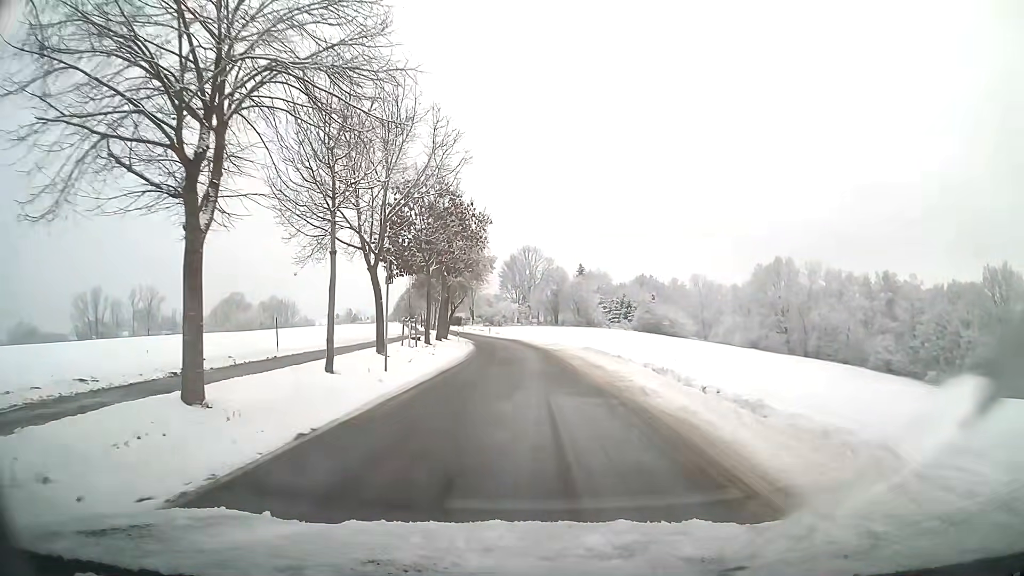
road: residential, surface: asphalt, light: Day
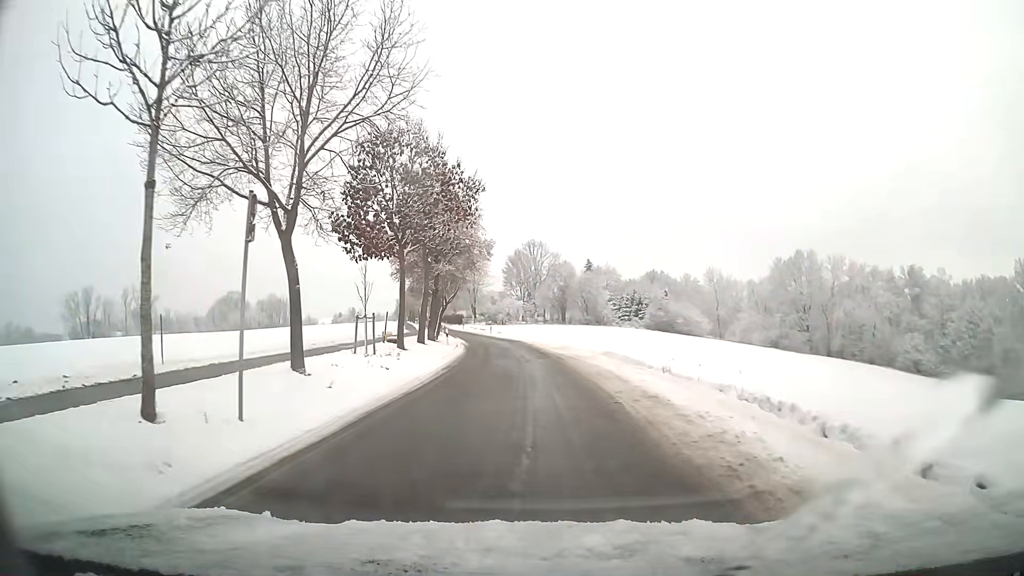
(-0.1, +9.3) m; -1°
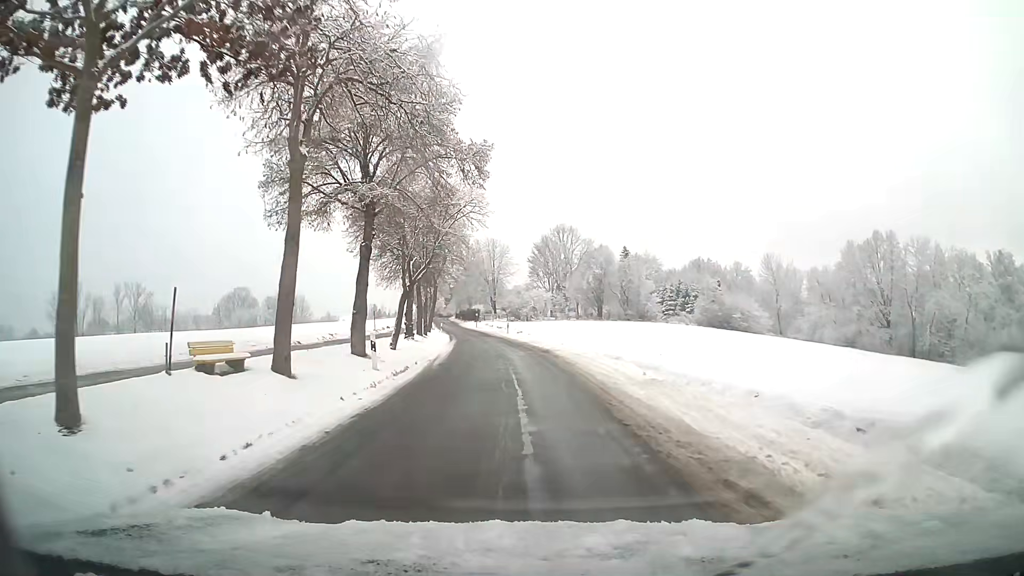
(-0.4, +23.7) m; -3°
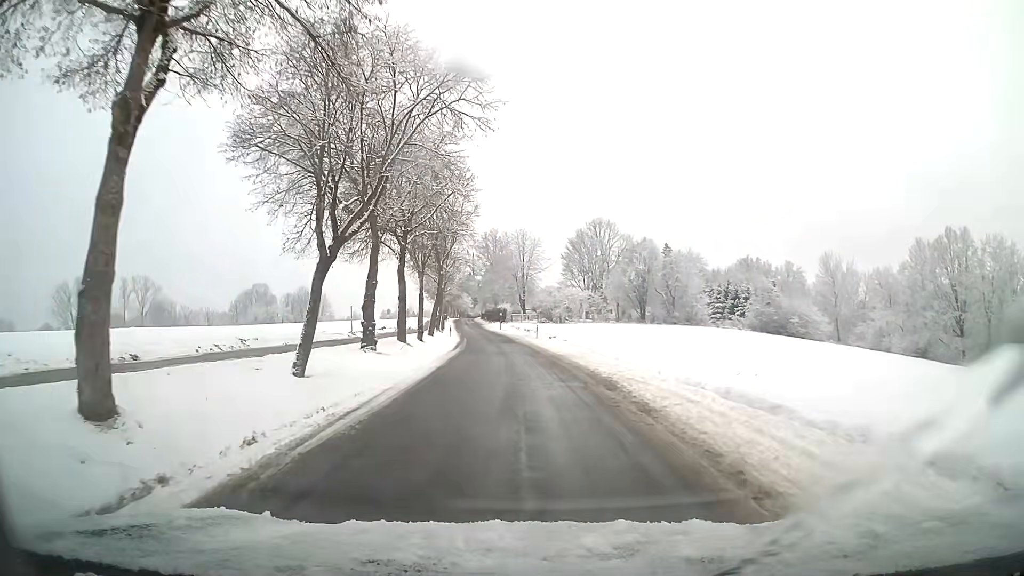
(-0.4, +14.5) m; -3°
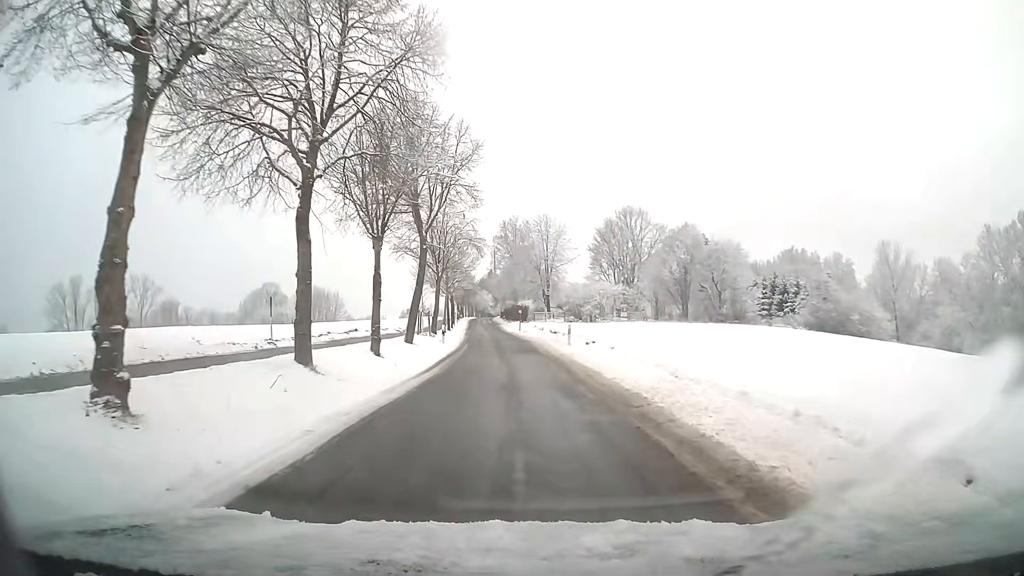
(-0.2, +14.6) m; -2°
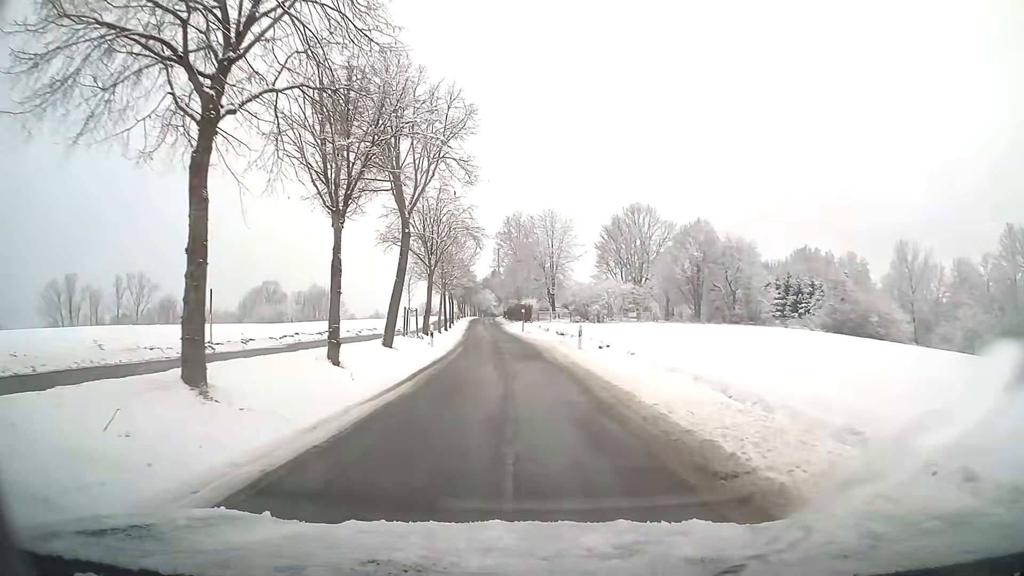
(0.0, +4.9) m; 0°
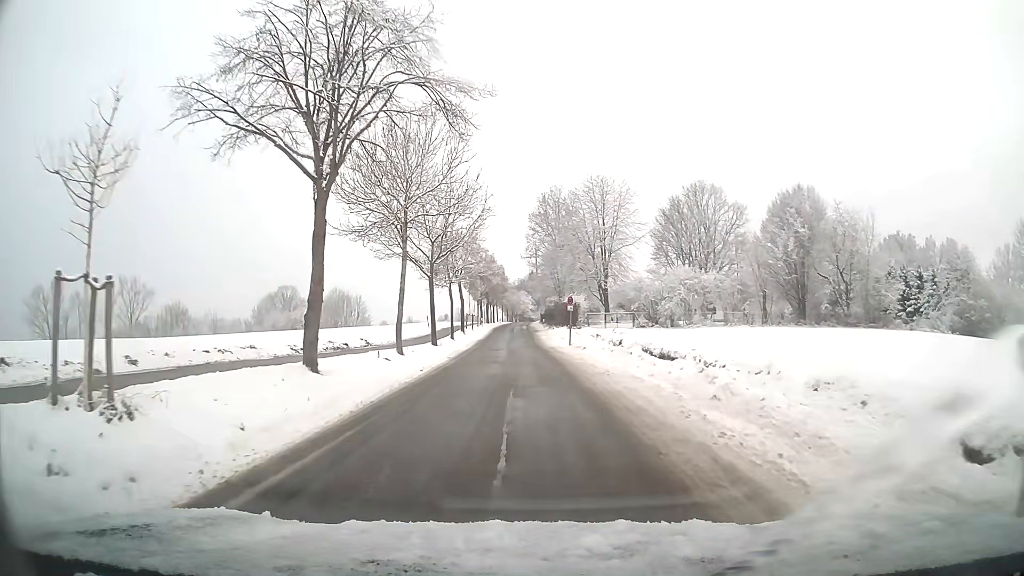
(-0.7, +24.6) m; -3°
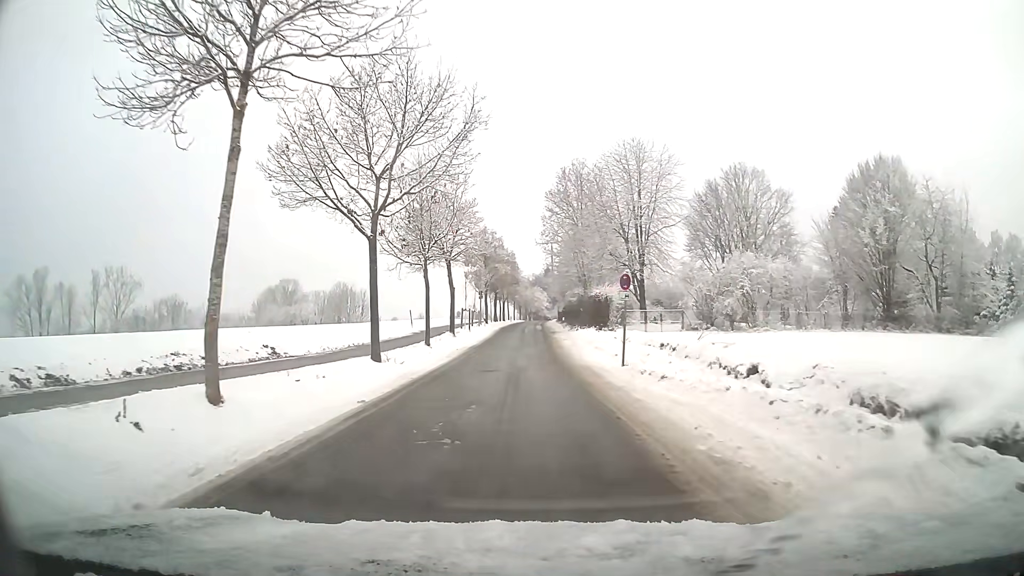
(-0.1, +14.6) m; -1°
